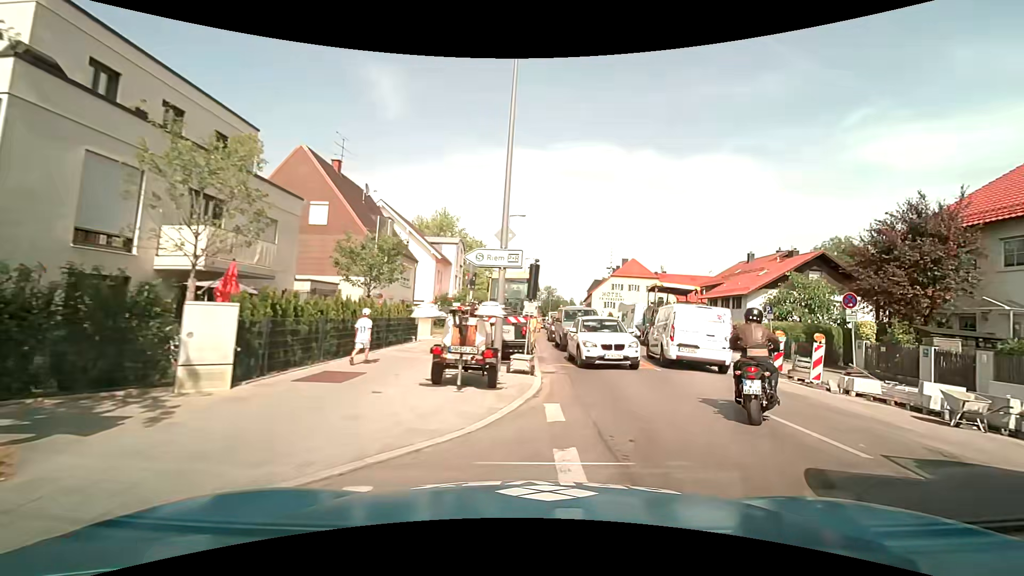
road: tertiary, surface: asphalt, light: Day
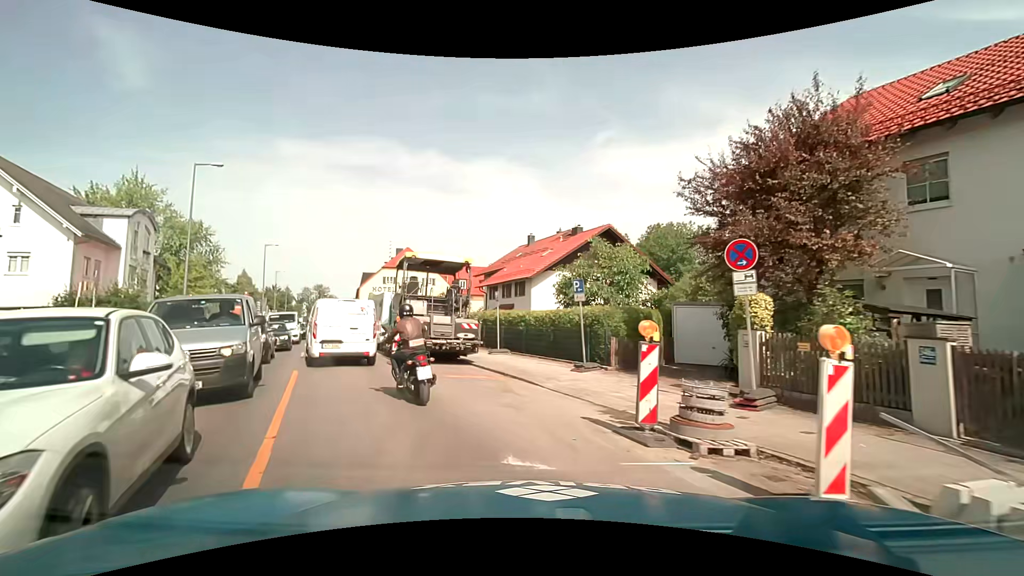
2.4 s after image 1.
(+3.7, +11.9) m; +28°
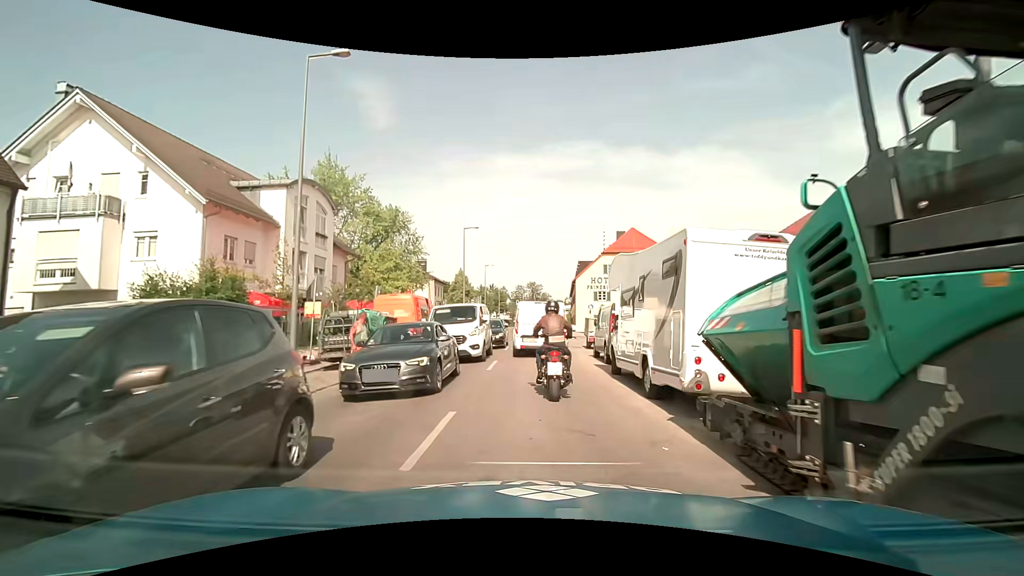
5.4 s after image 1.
(-5.6, +15.4) m; -26°
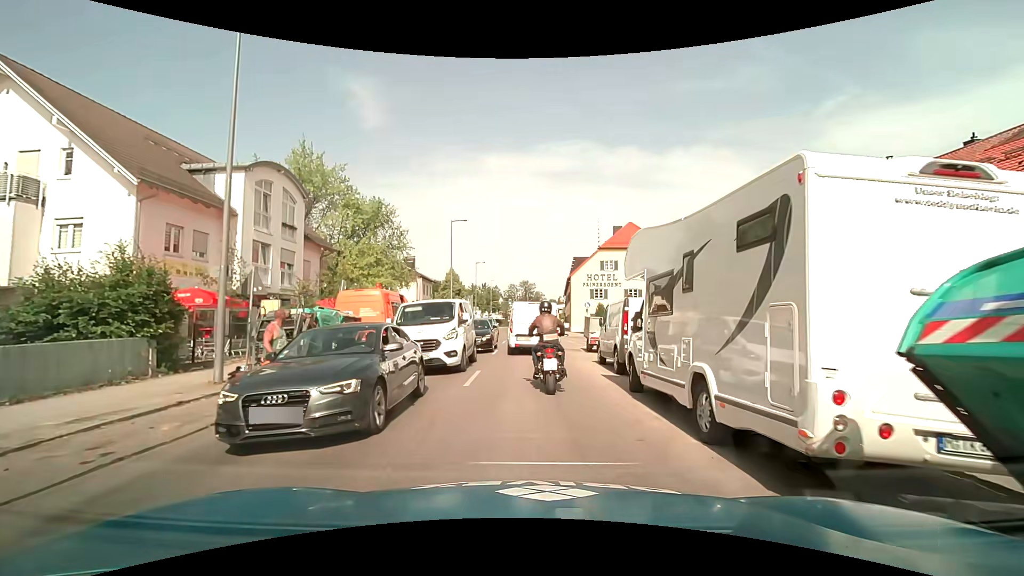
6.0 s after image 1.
(0.0, +3.3) m; 0°
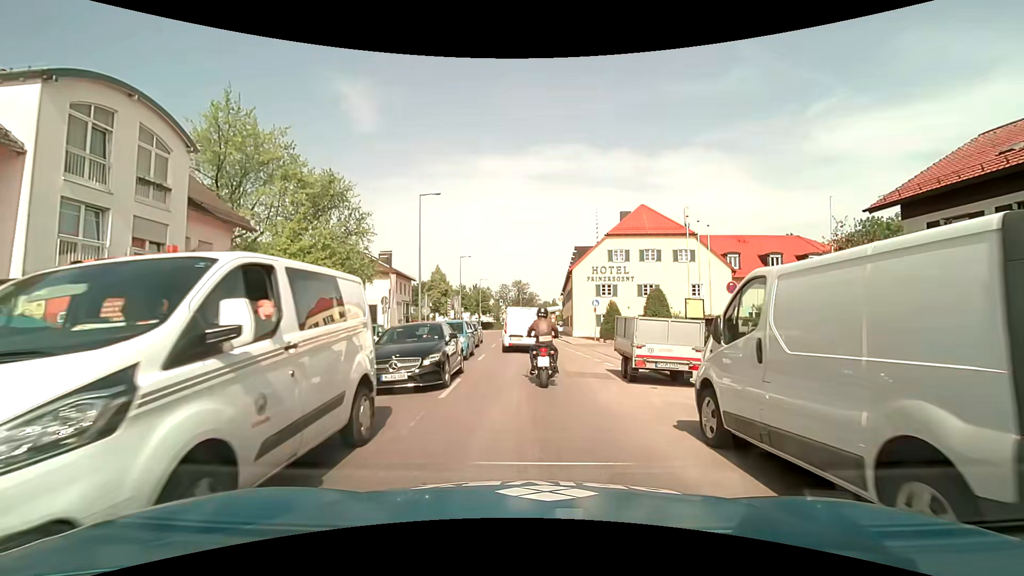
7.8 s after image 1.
(+0.2, +10.4) m; +2°
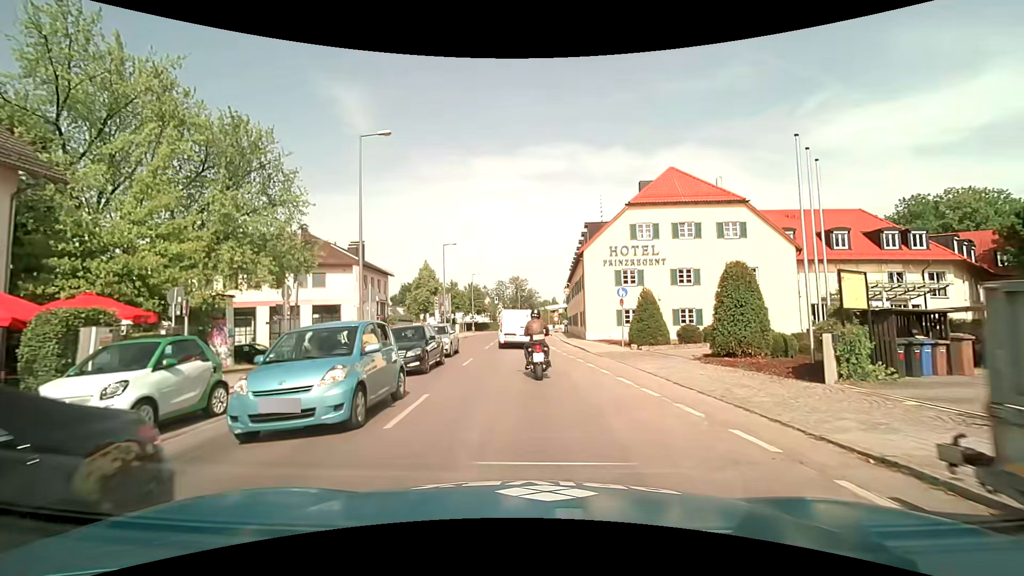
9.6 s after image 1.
(+0.1, +11.5) m; 0°
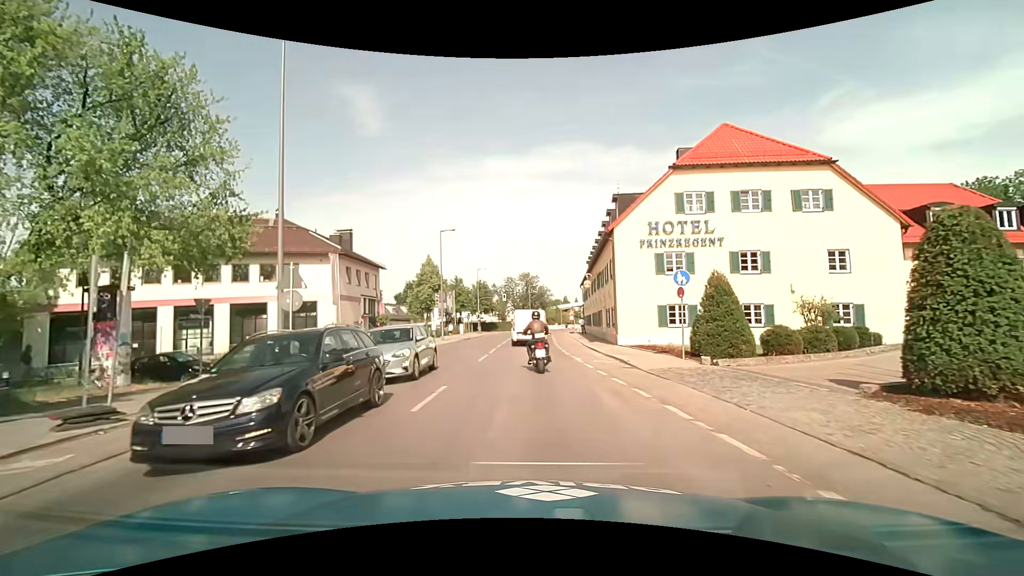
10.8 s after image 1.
(-0.1, +8.4) m; -1°
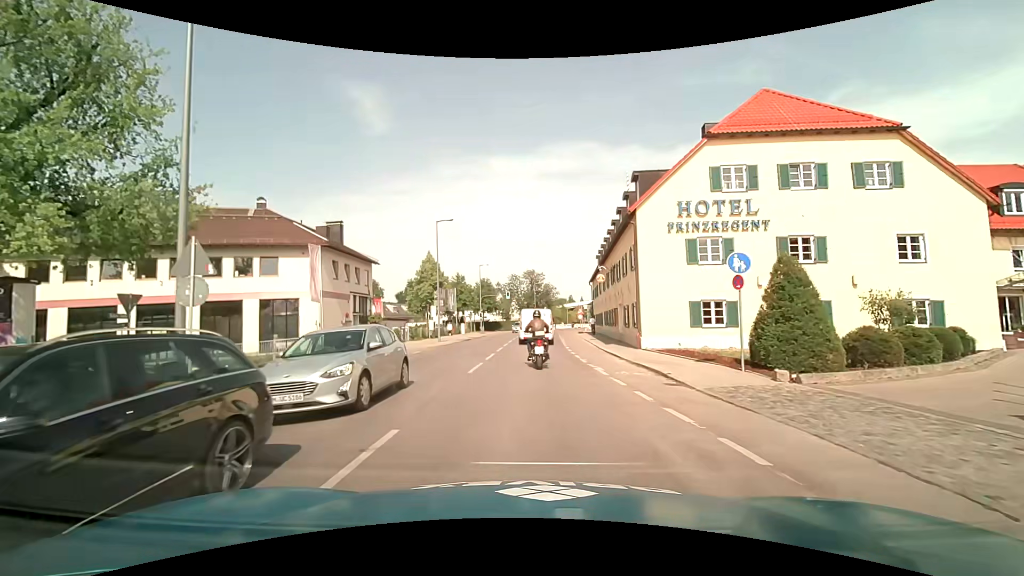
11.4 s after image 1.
(0.0, +4.4) m; -1°
(0, +10) (0, +20) (0, +30) (+1, +40) (+1, +50) (+2, +60) (+2, +70) (+4, +80) (+5, +90) (+8, +99) m
